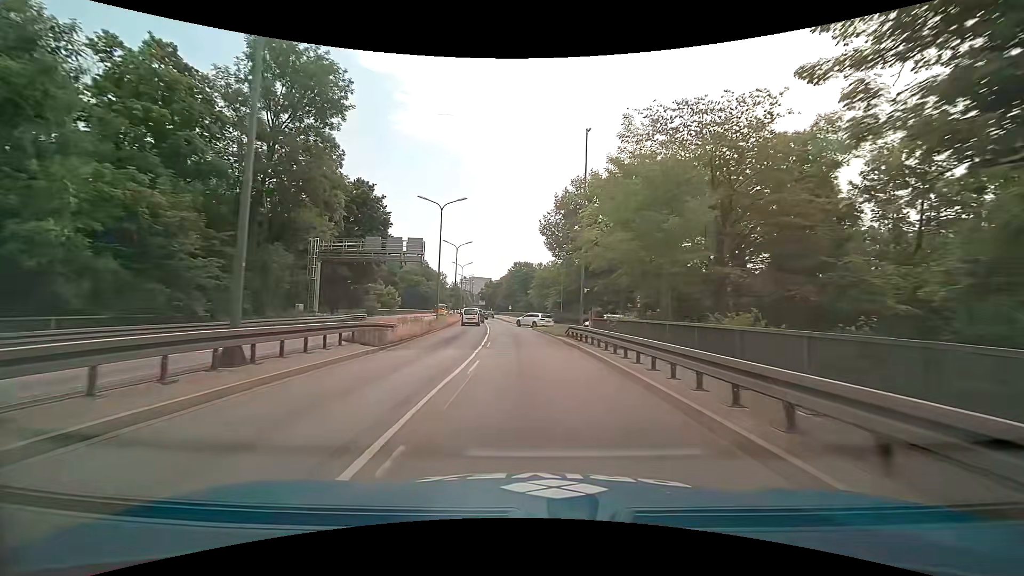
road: trunk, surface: asphalt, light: Day
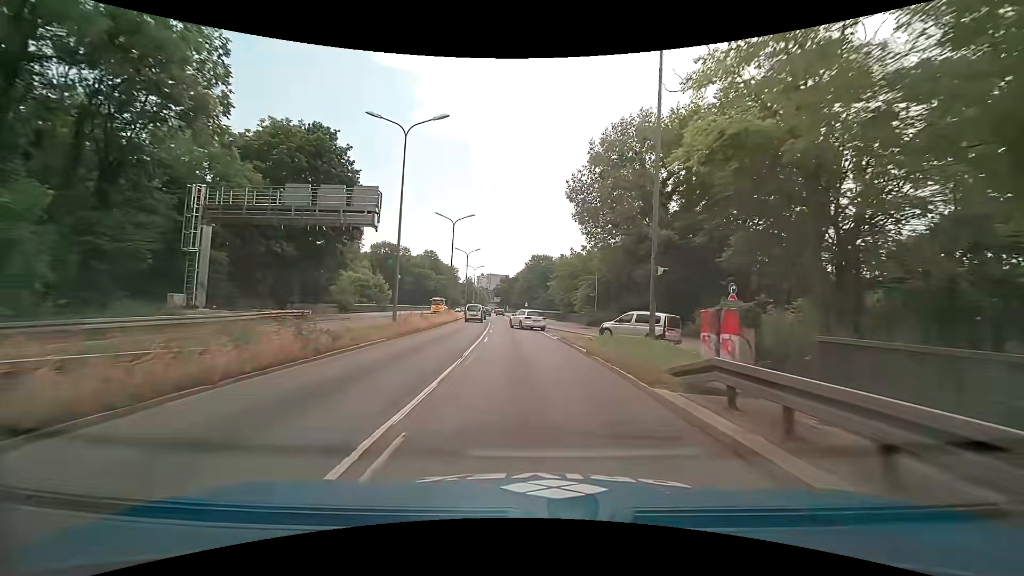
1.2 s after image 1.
(-0.5, +17.4) m; -3°
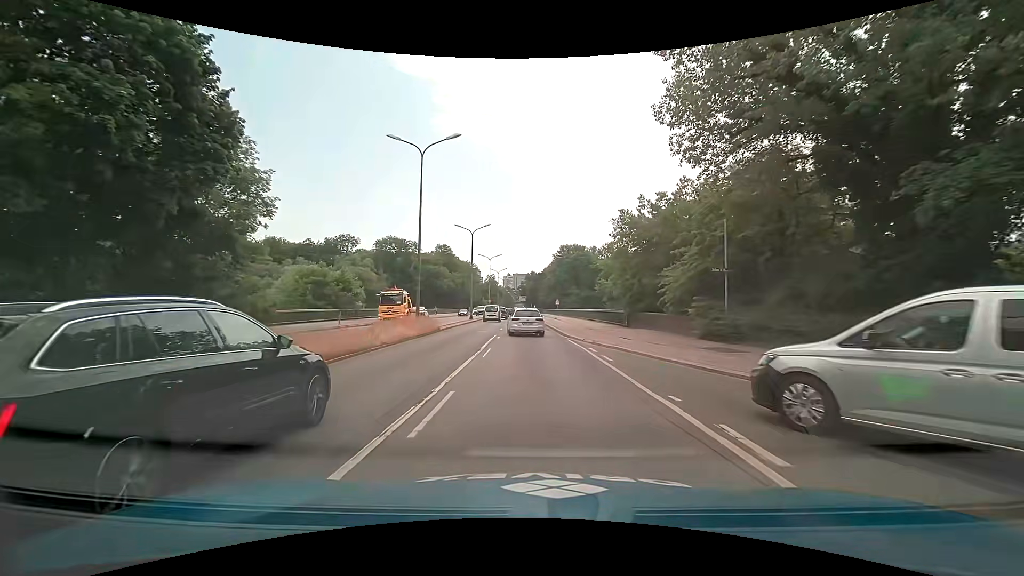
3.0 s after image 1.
(-0.7, +23.9) m; -3°
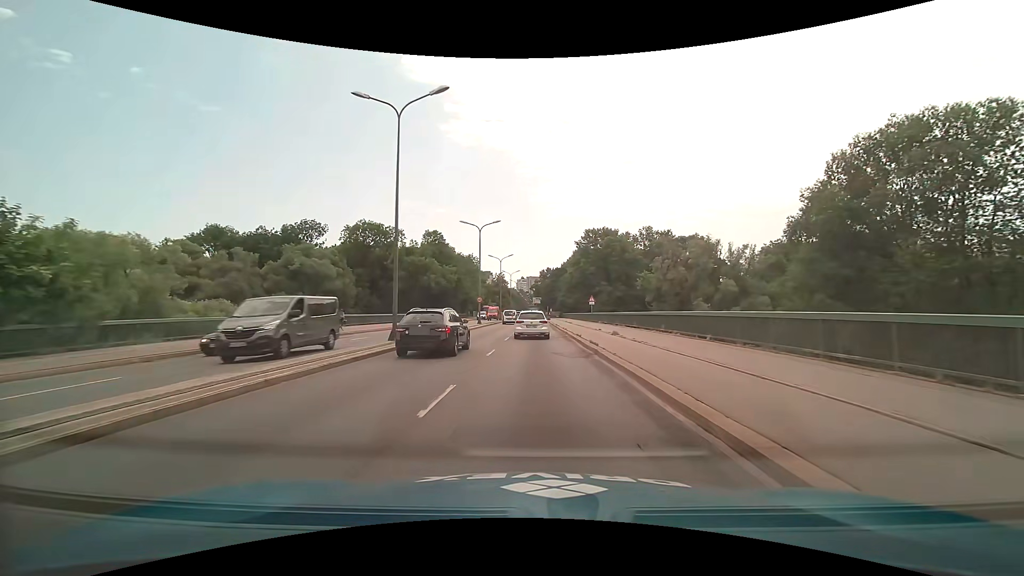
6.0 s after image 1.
(-0.7, +35.2) m; -2°
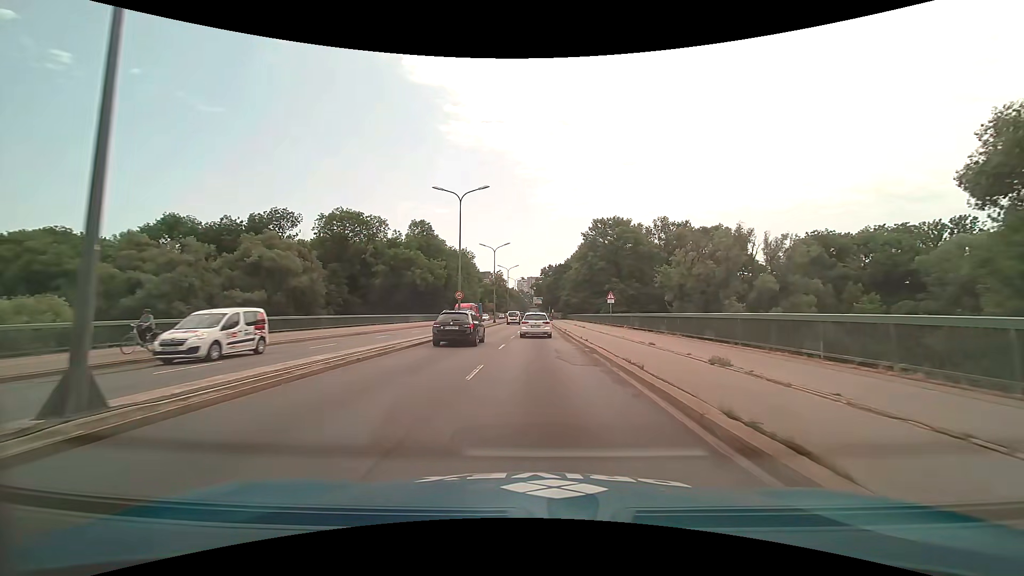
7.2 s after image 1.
(0.0, +14.3) m; 0°
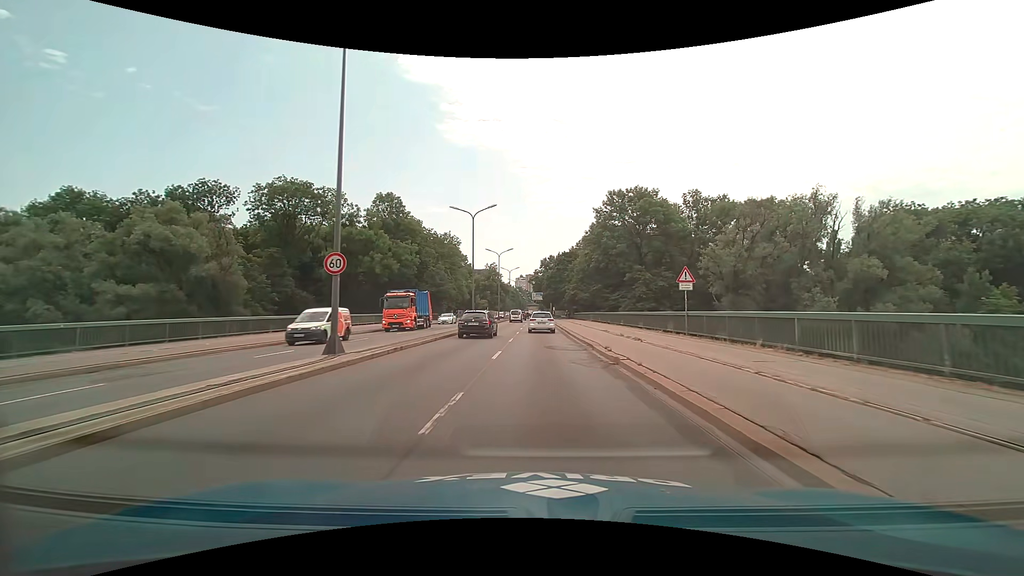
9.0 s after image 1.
(0.0, +22.8) m; 0°
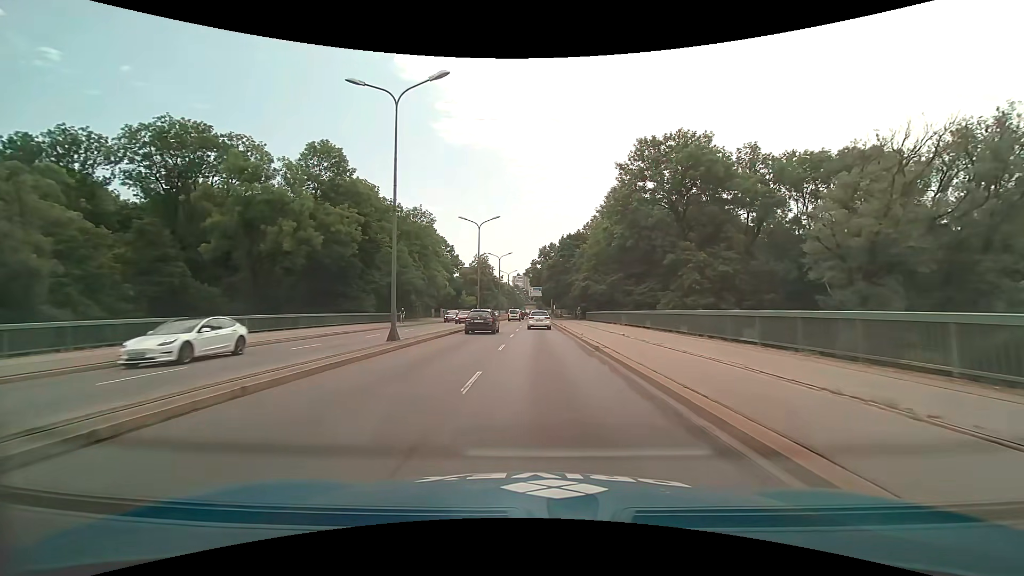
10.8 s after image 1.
(+0.1, +24.4) m; 0°
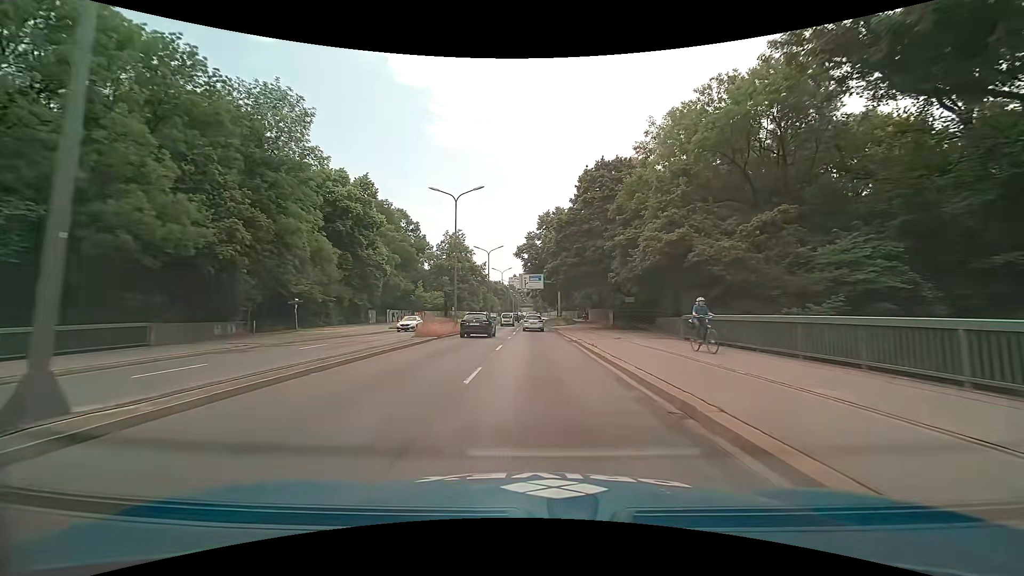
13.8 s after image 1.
(+0.1, +43.9) m; 0°
(0, +10) (0, +20) (0, +30) (0, +40) (0, +50) (0, +60) (0, +70) (0, +80) (0, +90) (0, +100) m
